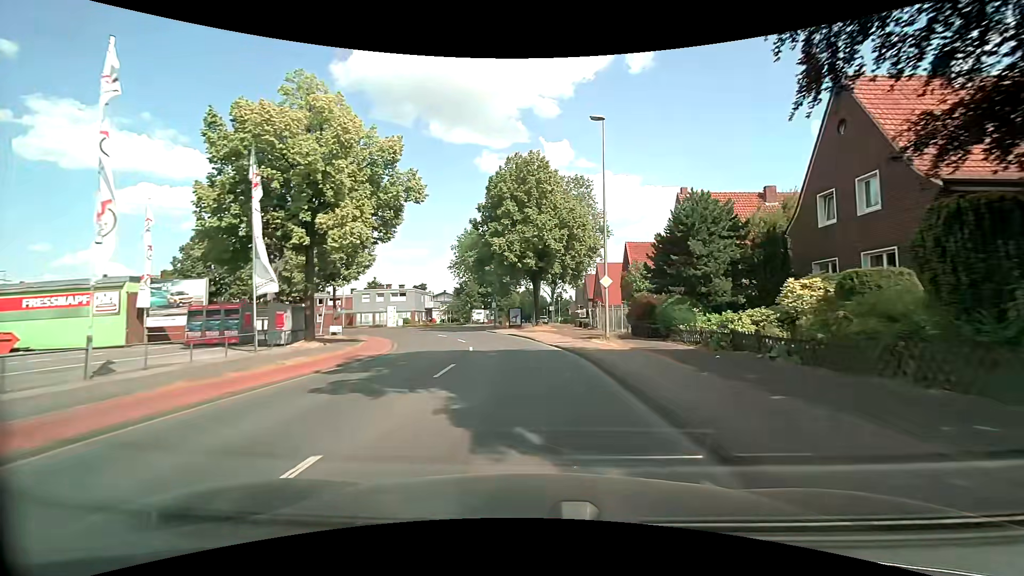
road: tertiary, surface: asphalt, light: Day
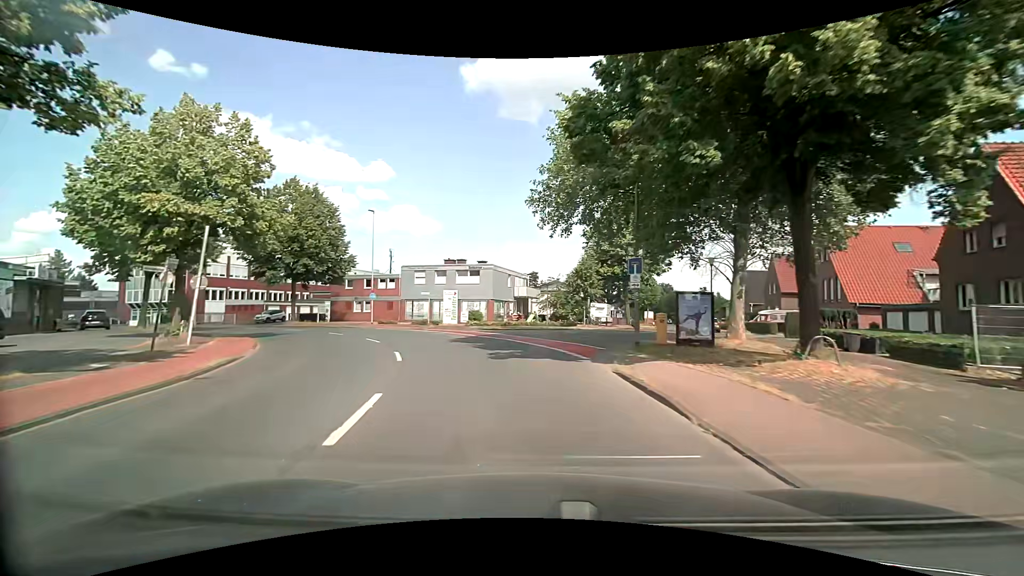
(-2.9, +32.8) m; -14°
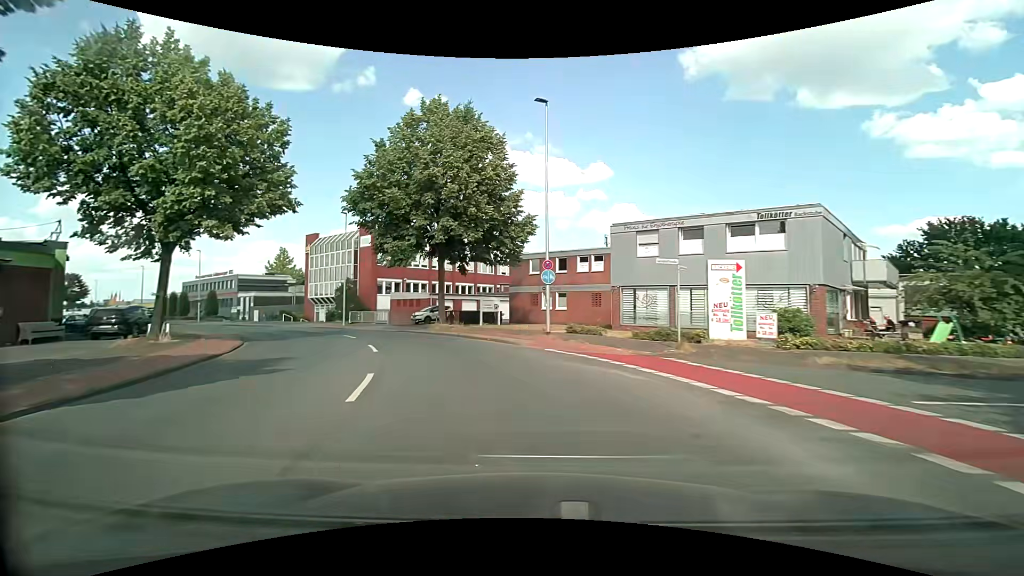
(-5.2, +24.7) m; -25°
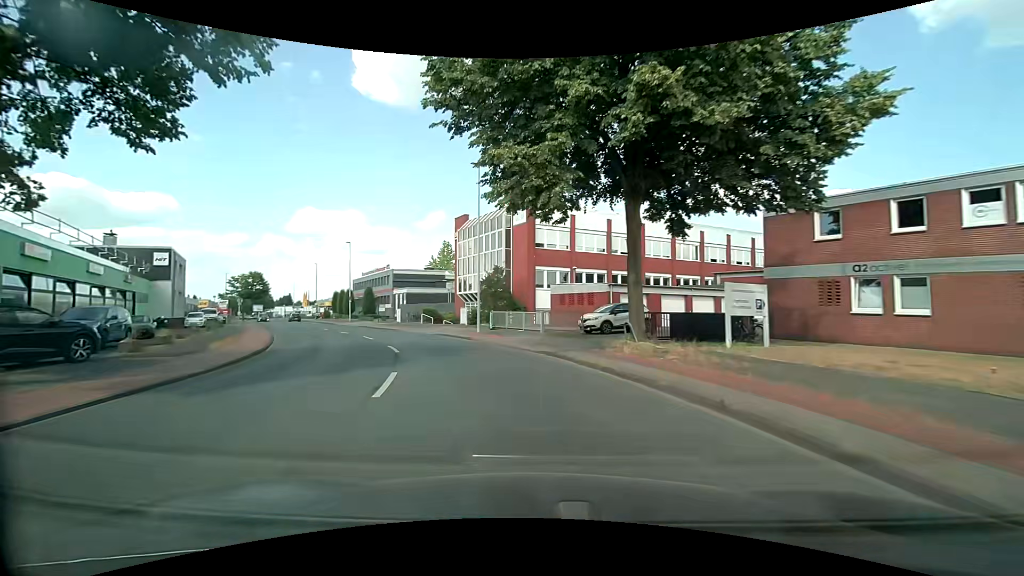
(-3.1, +18.0) m; -20°
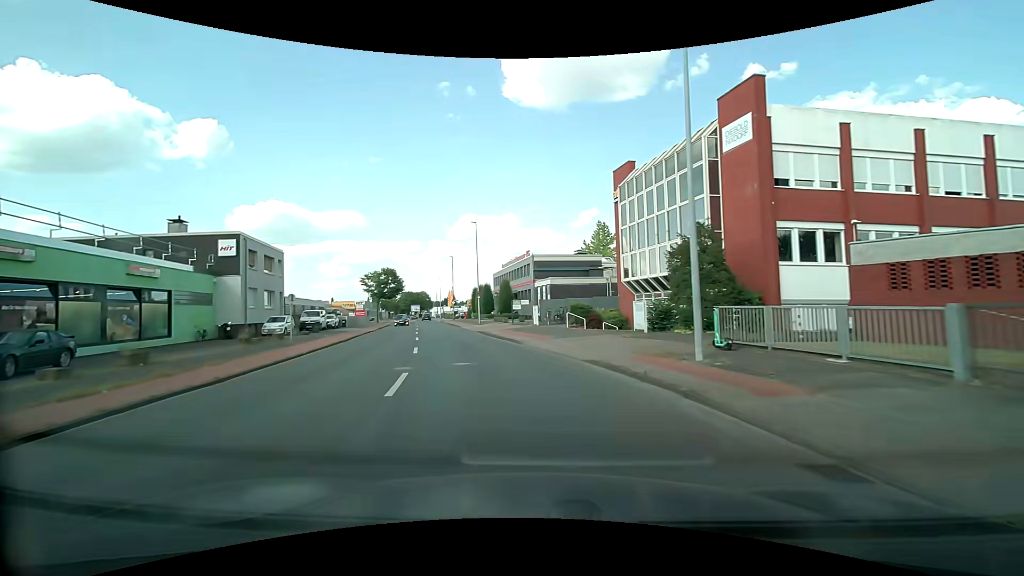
(-2.9, +18.0) m; -18°
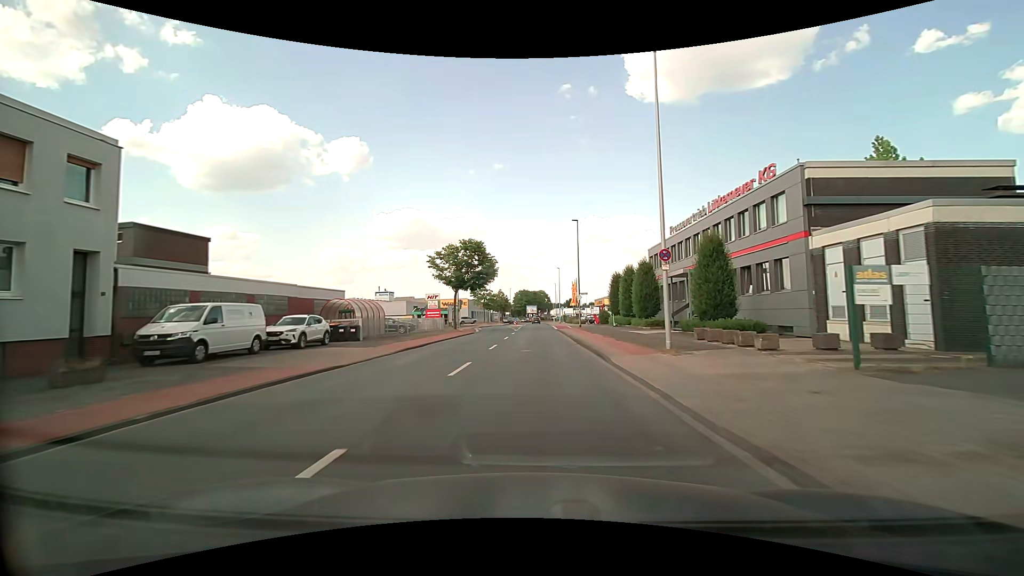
(-5.5, +33.3) m; -14°
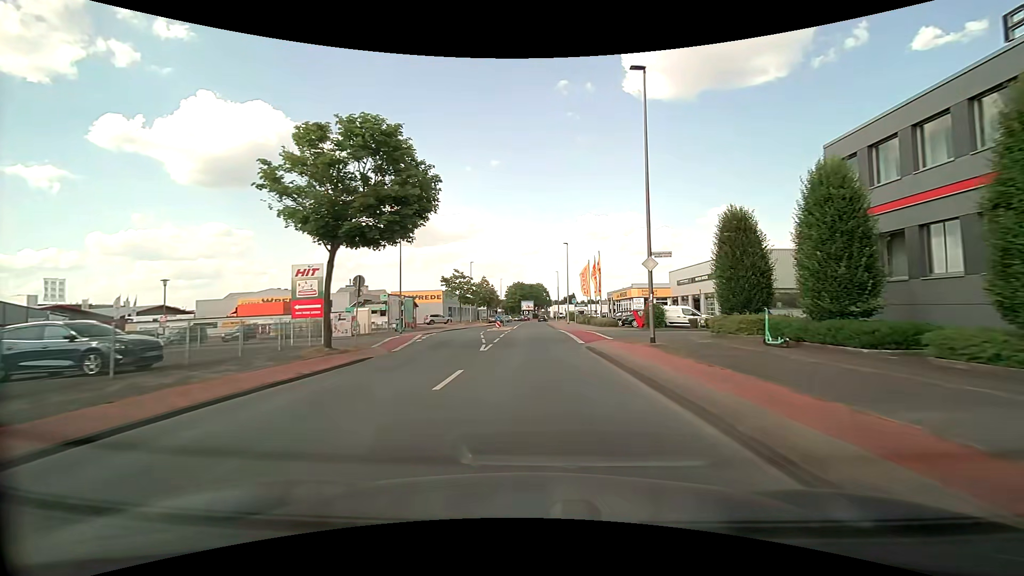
(+0.1, +29.6) m; 0°
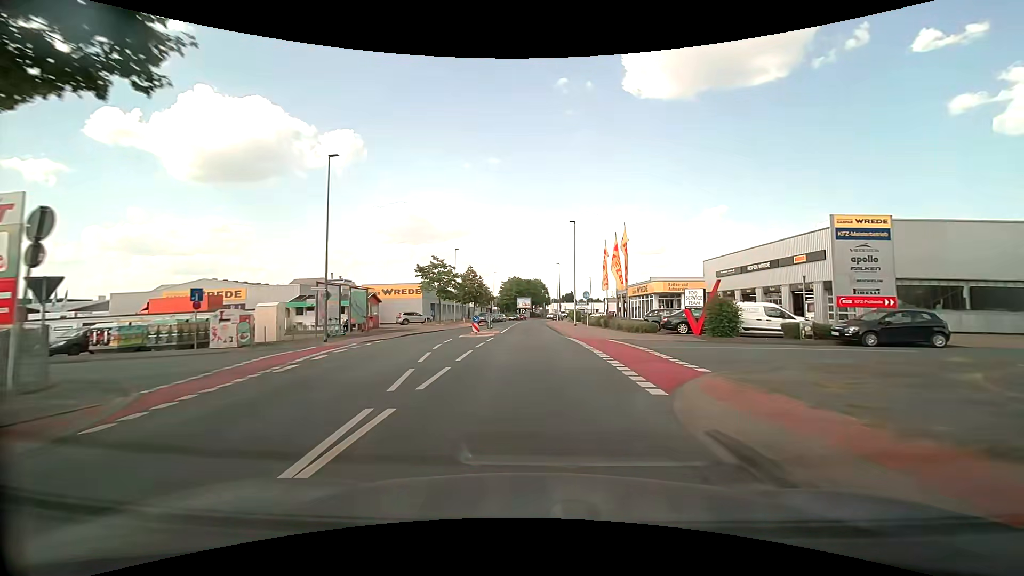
(+0.1, +14.4) m; +1°
(0, +10) (0, +20) (-1, +30) (-1, +40) (-1, +50) (-1, +60) (-1, +70) (-1, +80) (-1, +90) (+1, +100) m
